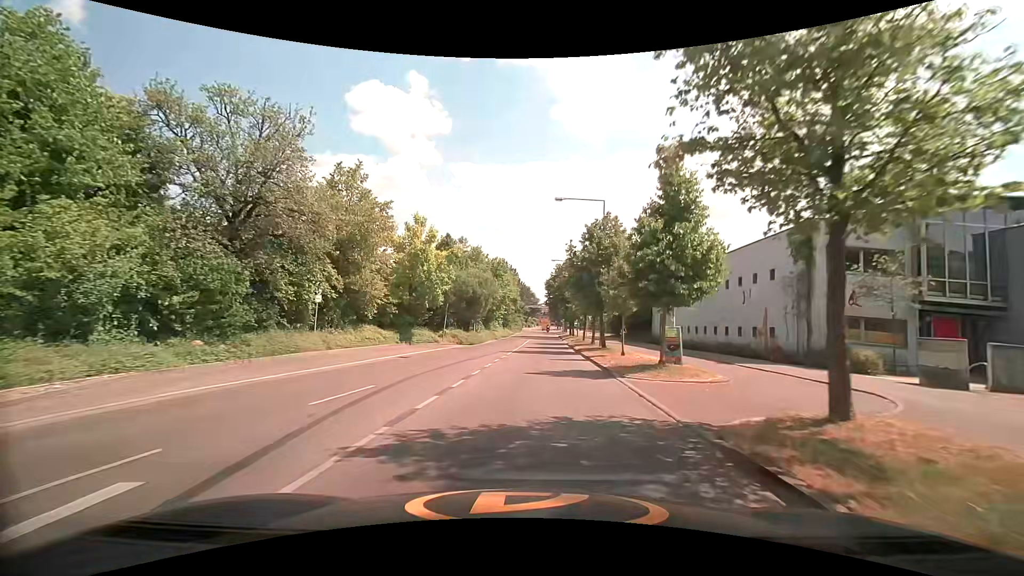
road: tertiary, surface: asphalt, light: Day
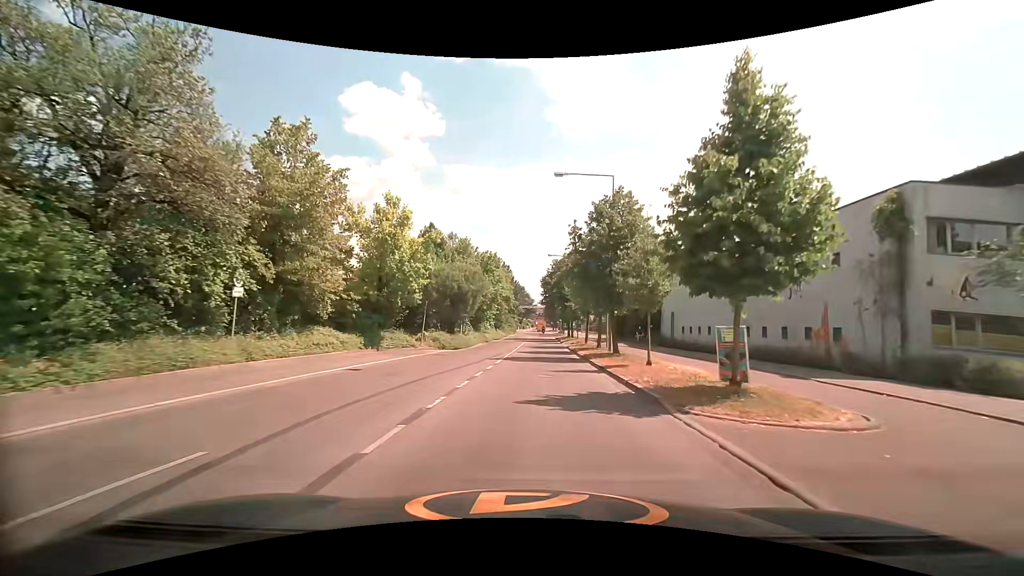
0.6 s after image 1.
(0.0, +5.9) m; 0°
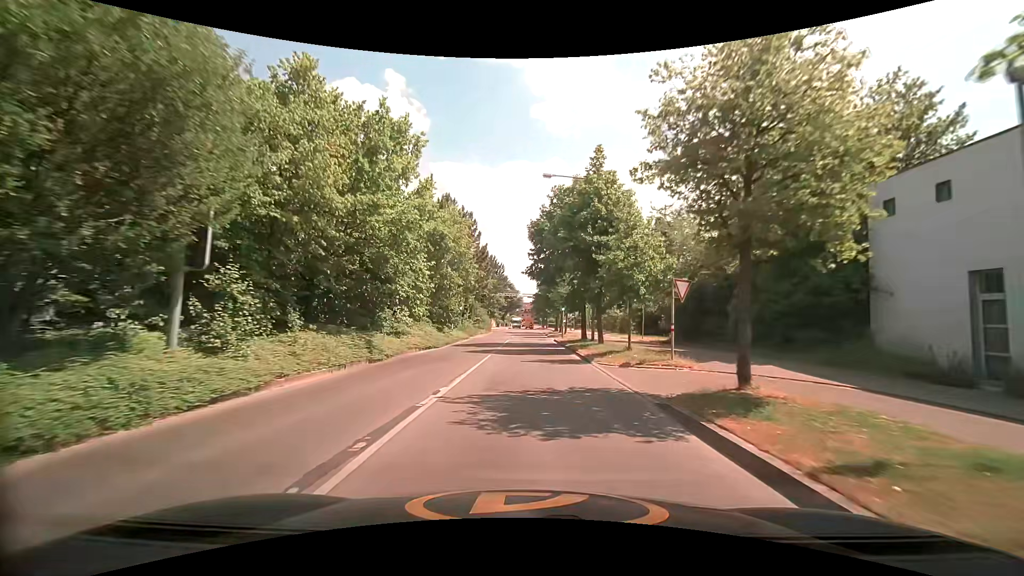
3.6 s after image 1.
(+1.1, +32.2) m; +2°
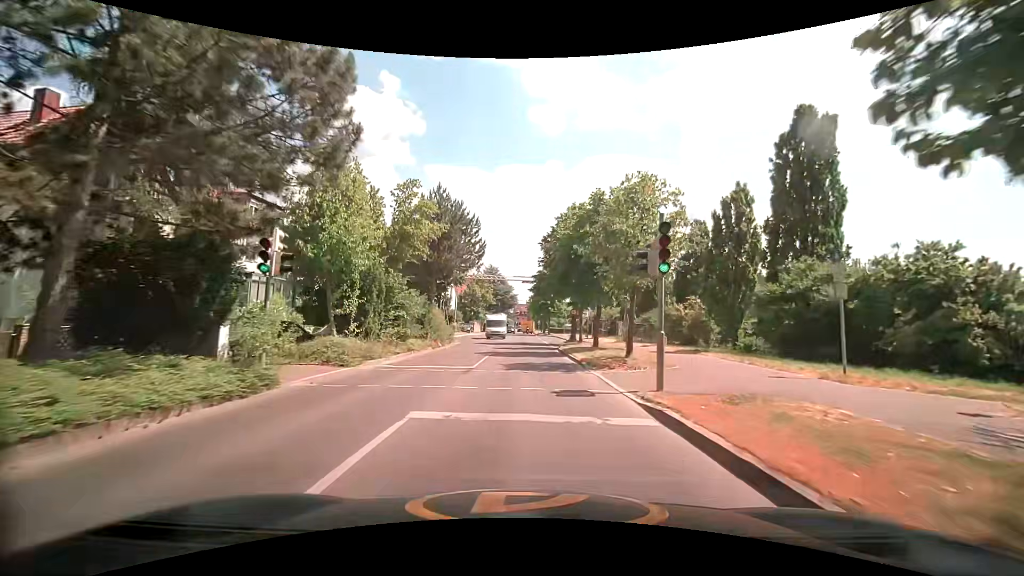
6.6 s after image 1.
(+0.1, +31.9) m; 0°
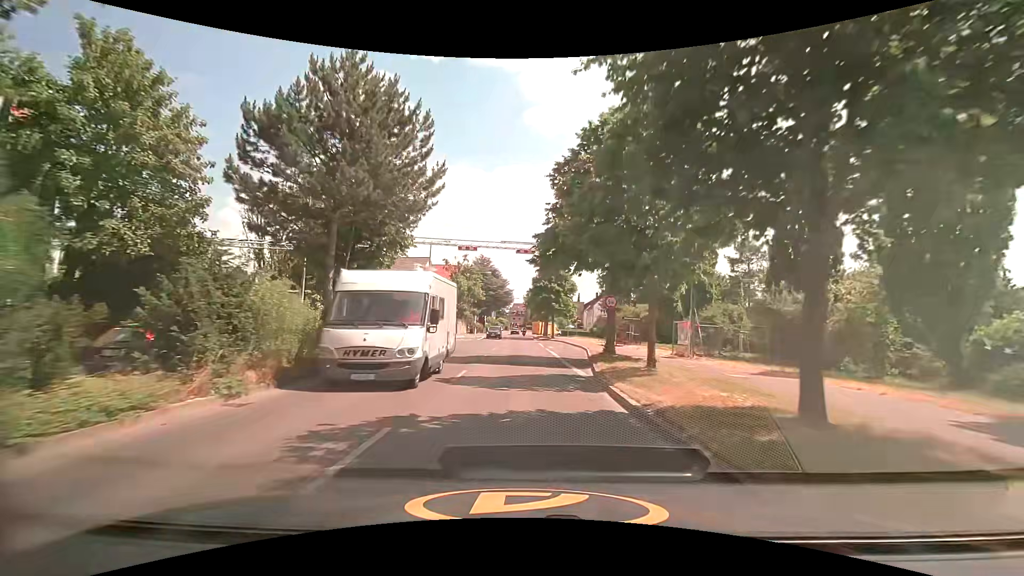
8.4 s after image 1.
(+0.1, +19.1) m; +1°
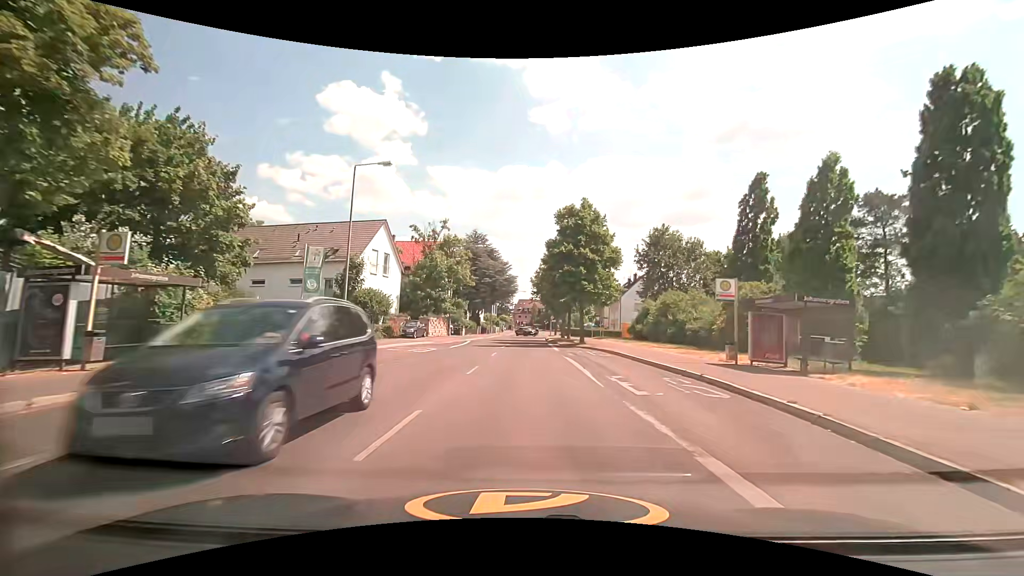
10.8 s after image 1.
(-0.3, +26.0) m; 0°
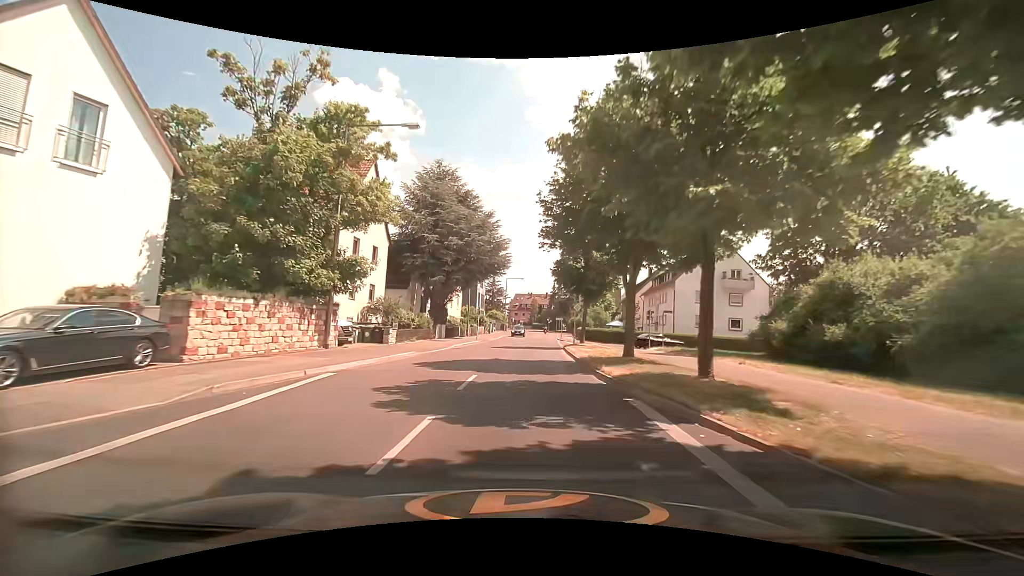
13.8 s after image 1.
(-0.6, +33.7) m; -1°
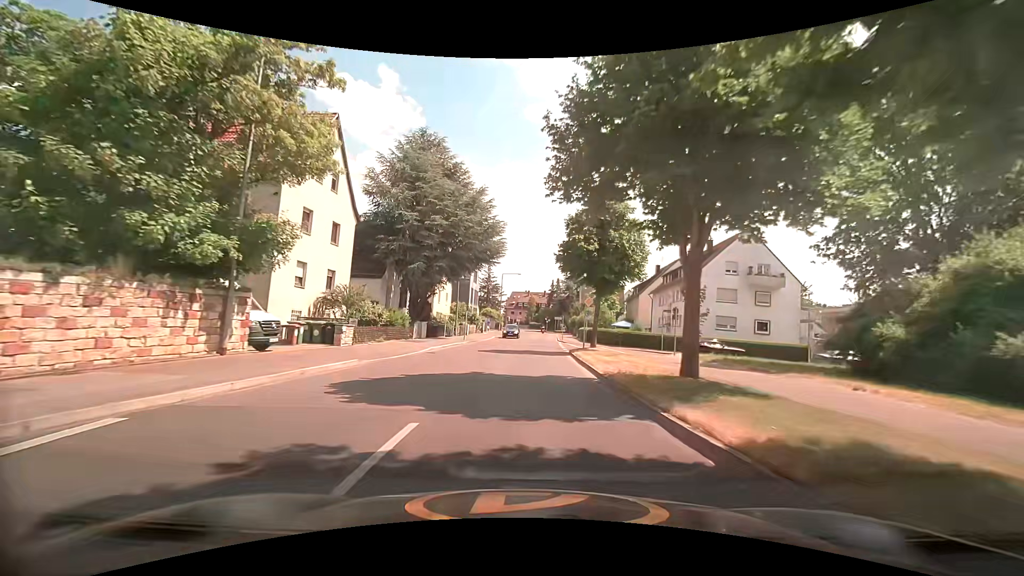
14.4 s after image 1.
(0.0, +7.1) m; 0°
(0, +10) (+1, +20) (+1, +30) (+2, +40) (+2, +50) (+3, +60) (+4, +70) (+4, +80) (+5, +90) (+5, +100) m
